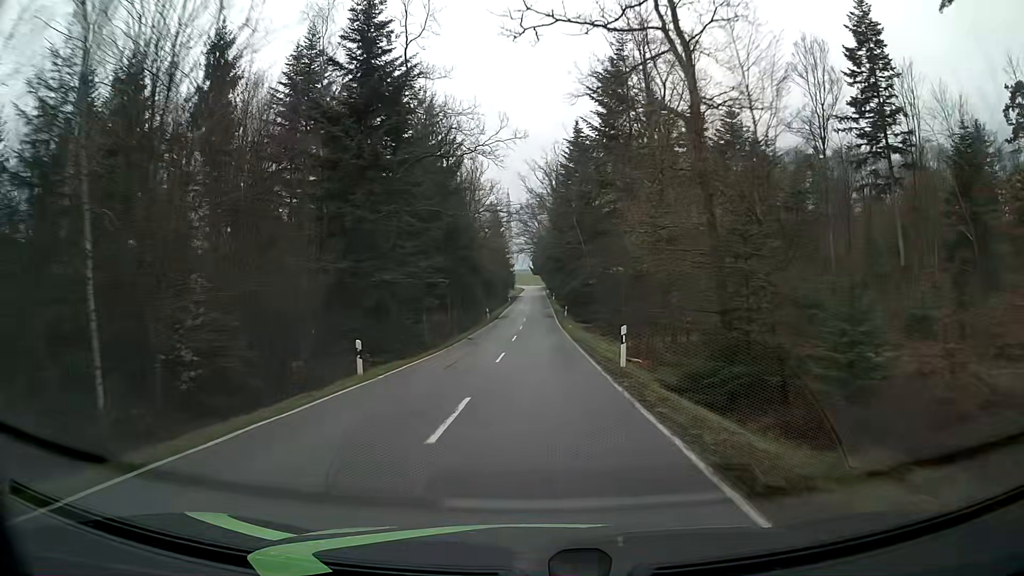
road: tertiary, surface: asphalt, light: Day
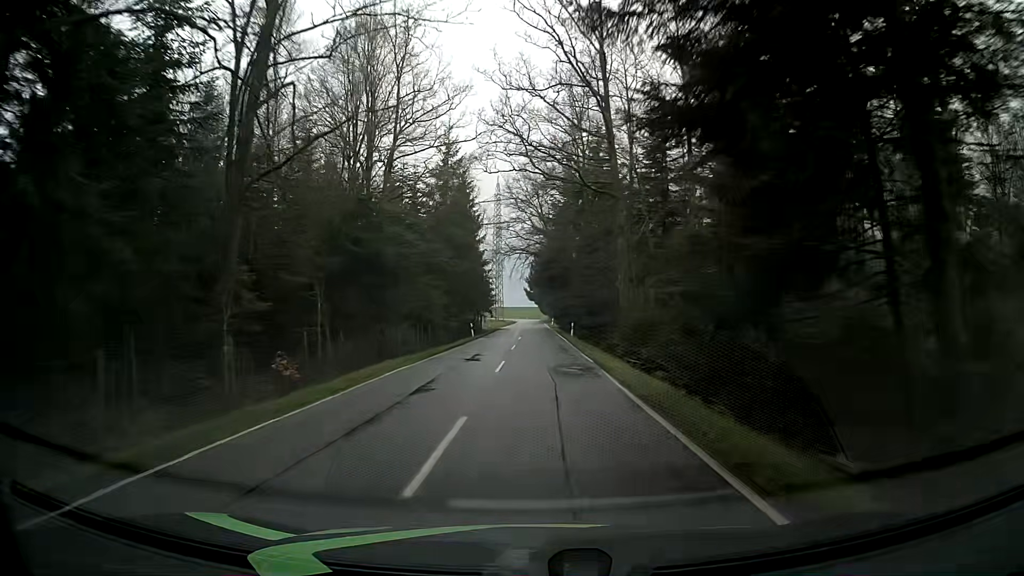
(-0.3, +61.2) m; 0°
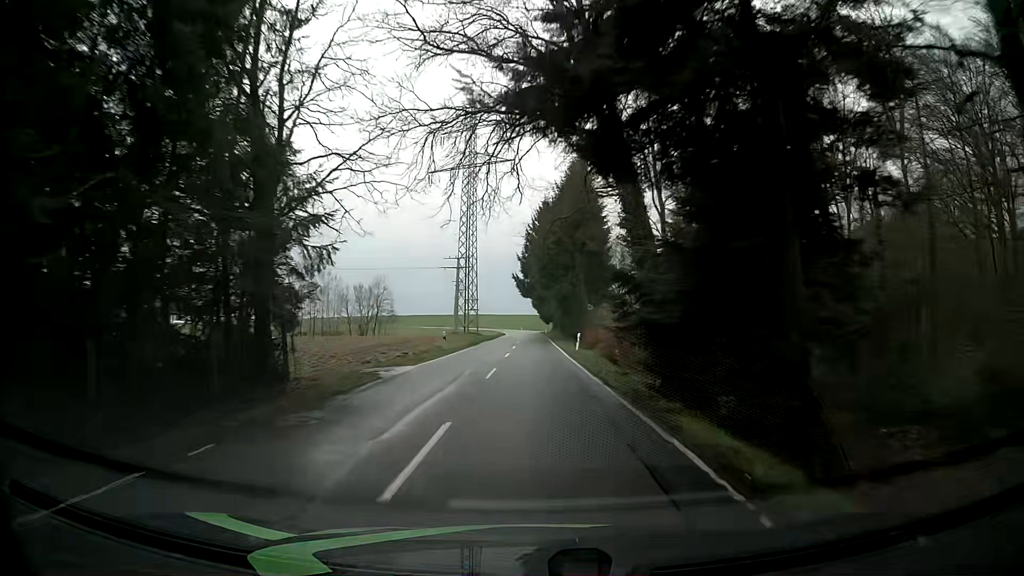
(-0.1, +58.8) m; -1°
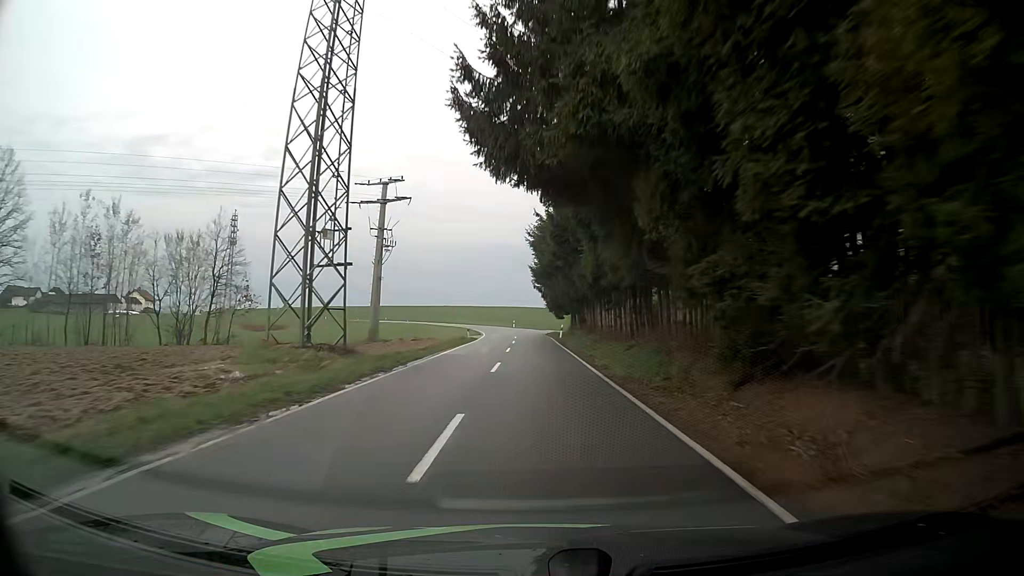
(+0.1, +57.3) m; 0°
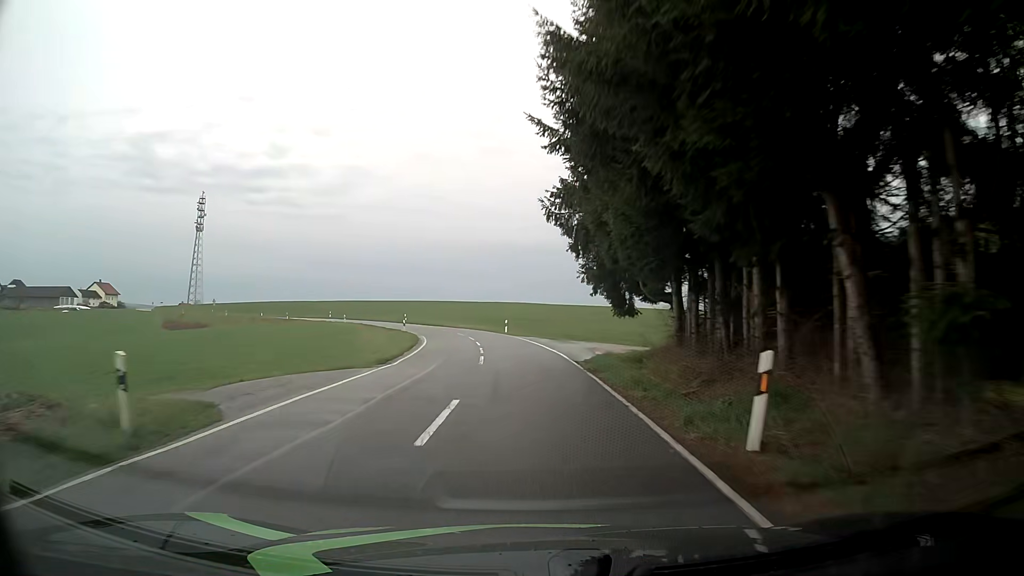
(-0.1, +45.3) m; 0°
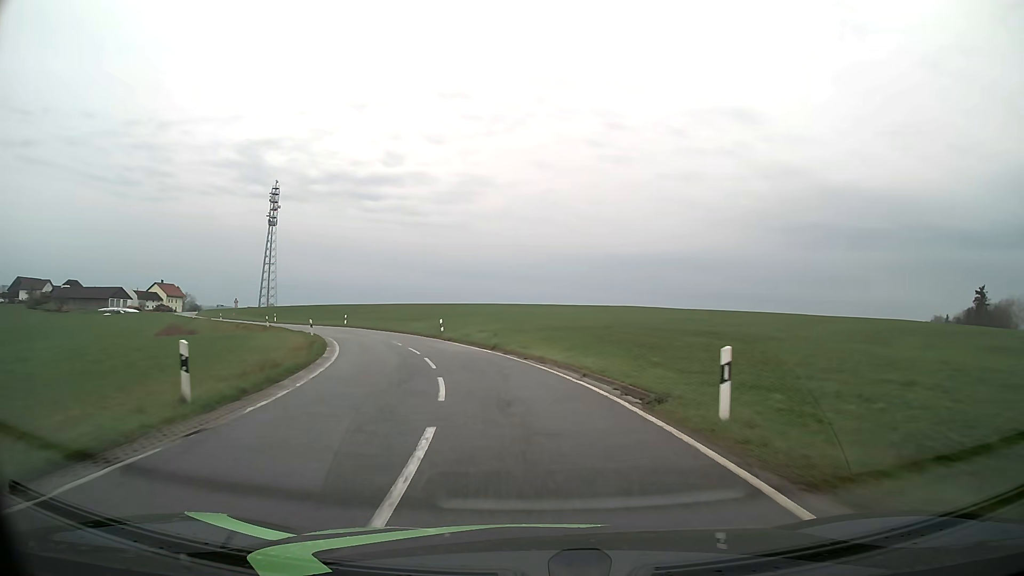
(-2.9, +41.8) m; -11°
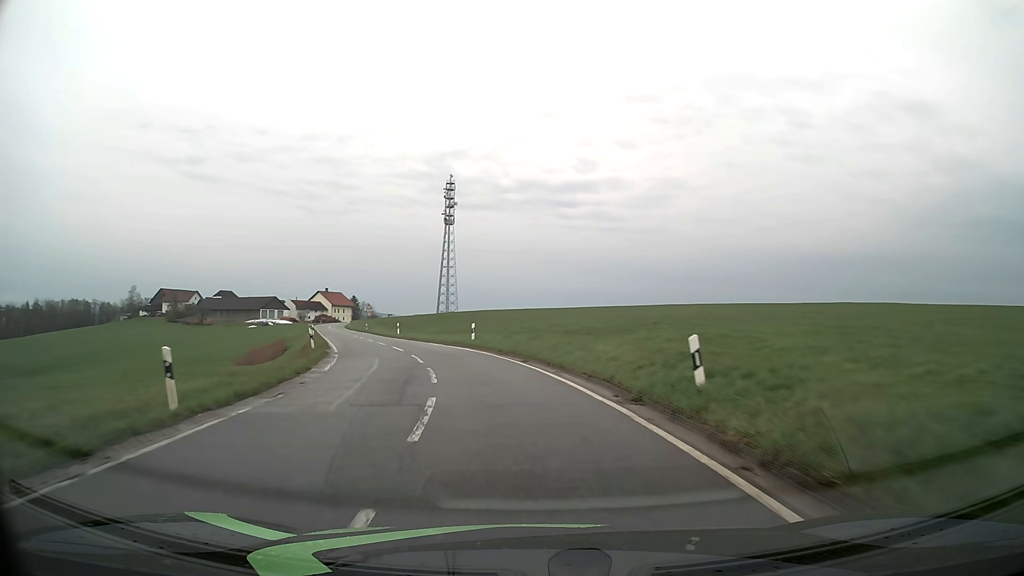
(-4.4, +29.3) m; -17°
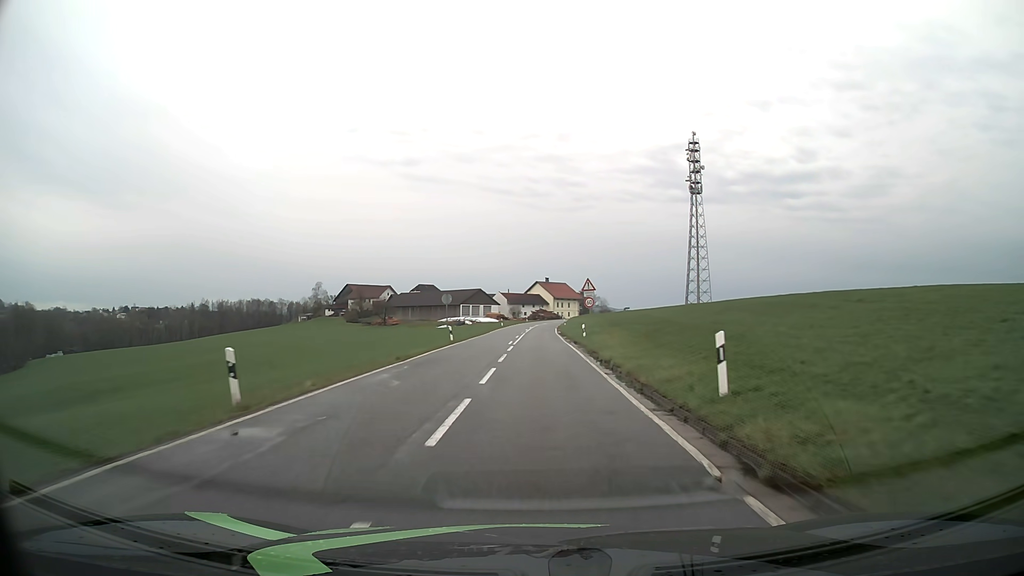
(-10.4, +46.7) m; -20°
(0, +10) (0, +20) (0, +30) (0, +40) (0, +50) (0, +60) (0, +70) (+1, +80) (+1, +90) (+2, +100) m
